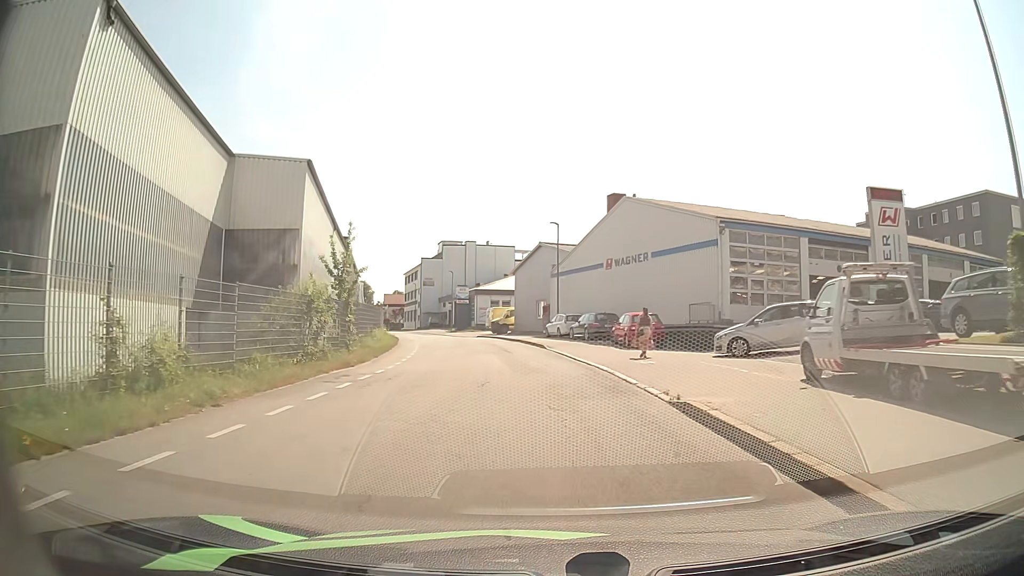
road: residential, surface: asphalt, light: Day
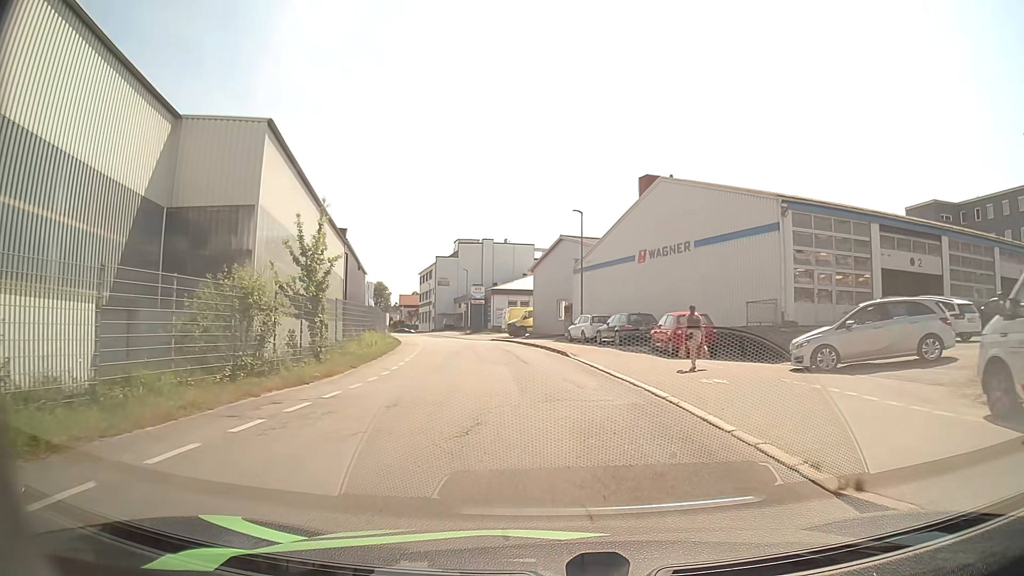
(-0.1, +5.7) m; -2°
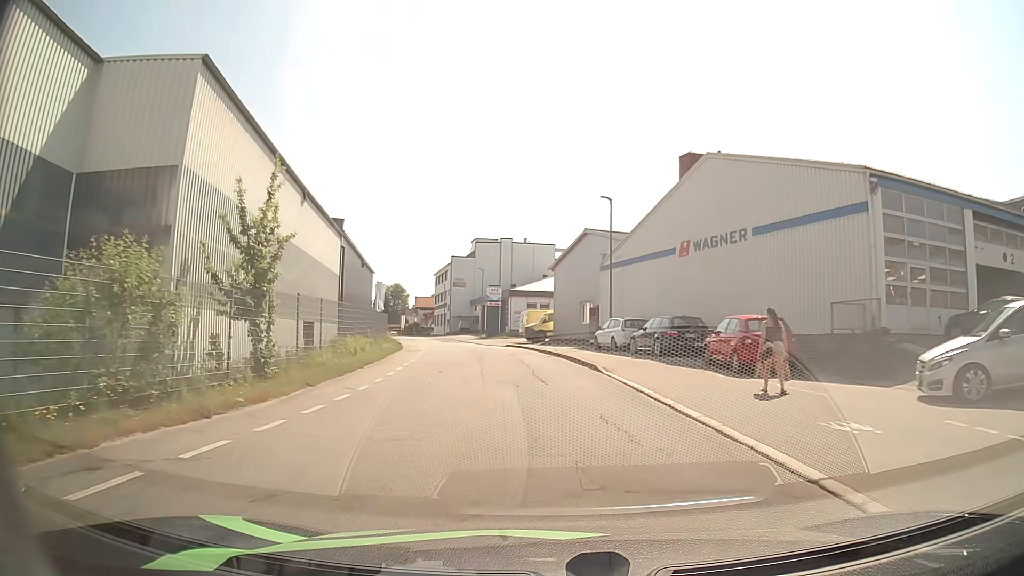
(-0.1, +5.7) m; -2°
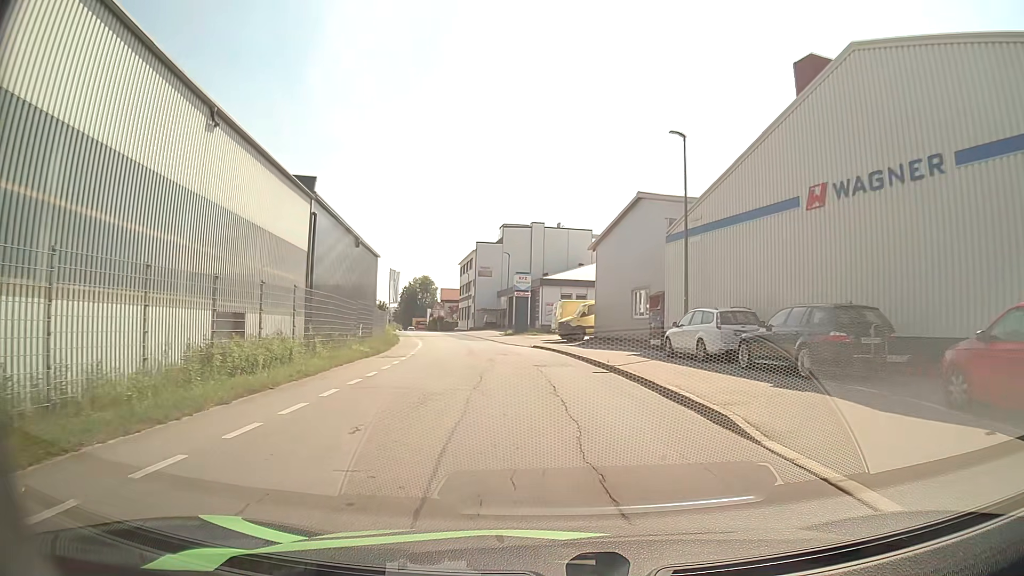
(-0.4, +11.4) m; -2°
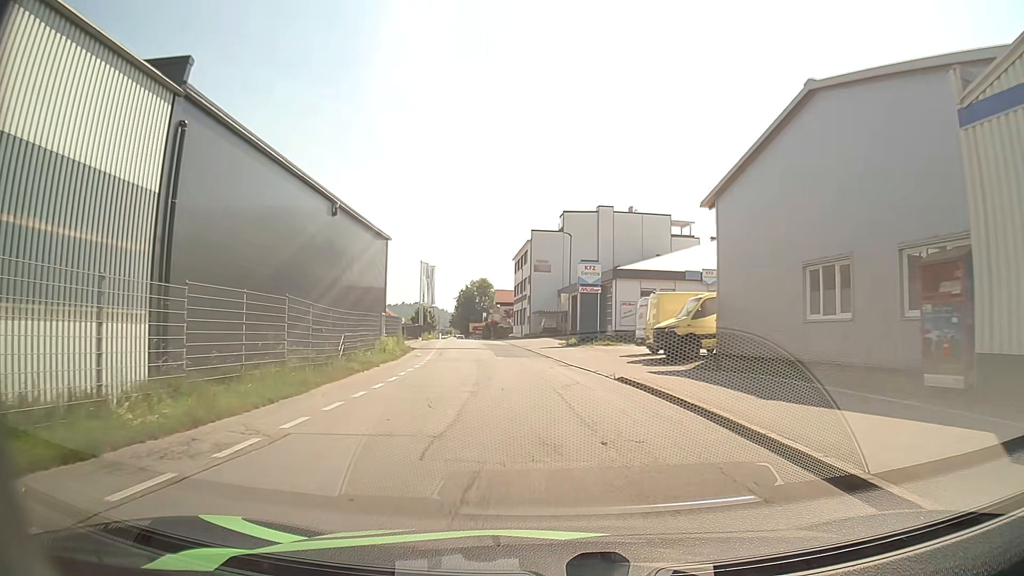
(-1.0, +17.4) m; -6°
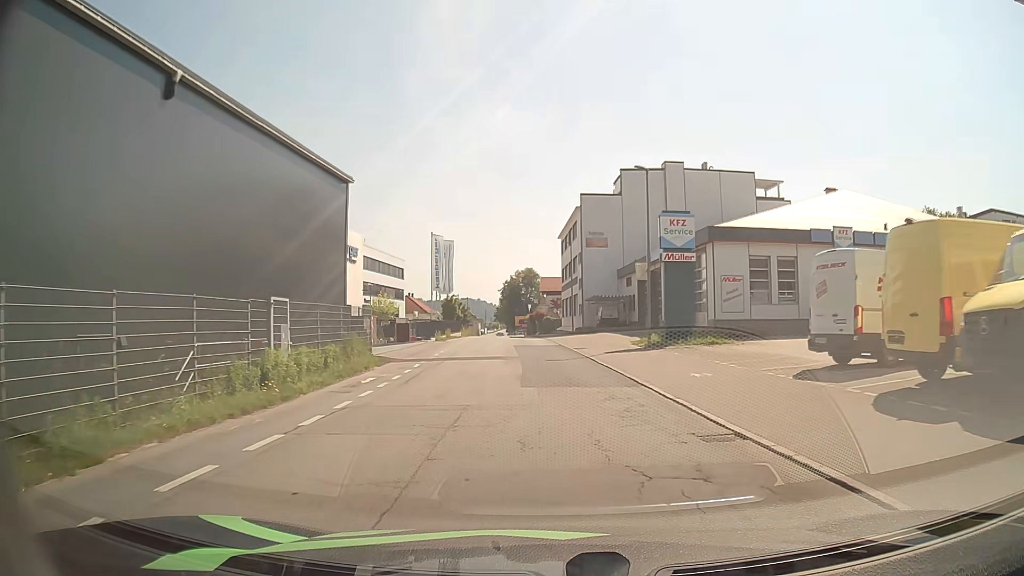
(-0.9, +17.9) m; -4°
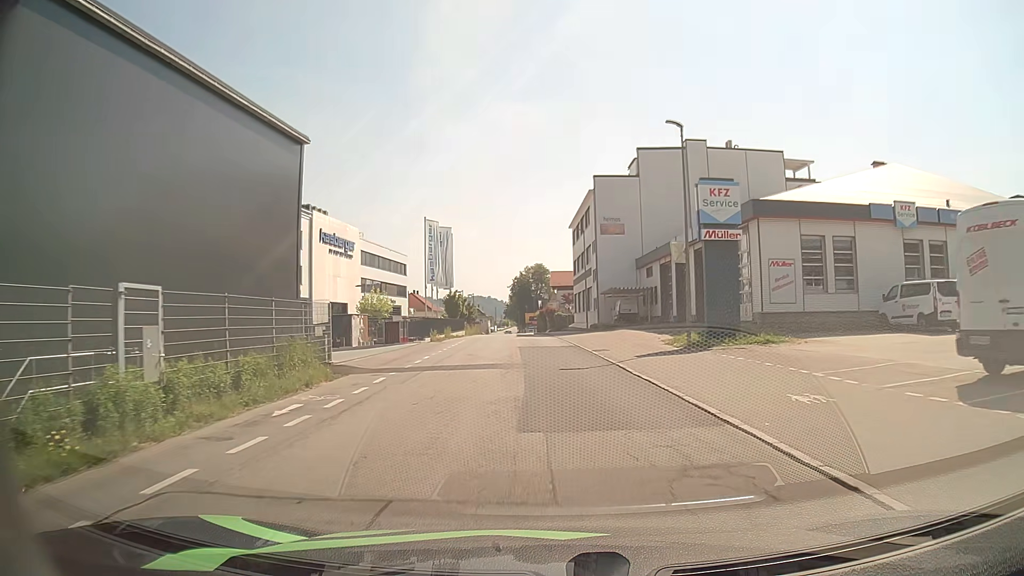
(-0.1, +6.2) m; -1°
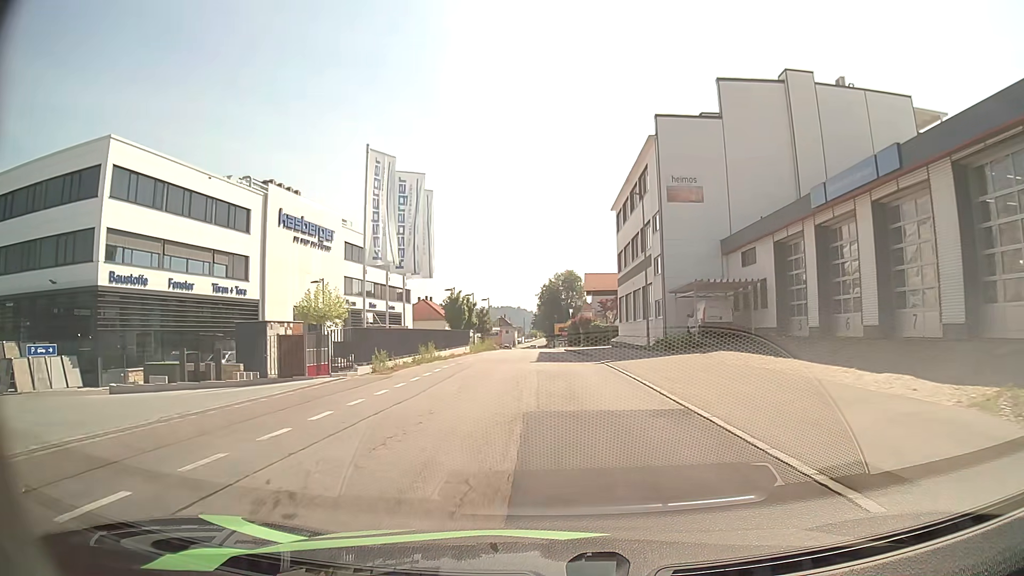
(-0.5, +19.5) m; -3°
(0, +10) (0, +20) (0, +30) (0, +40) (0, +50) (0, +60) (0, +70) (0, +80) (-1, +90) (-1, +100) m
